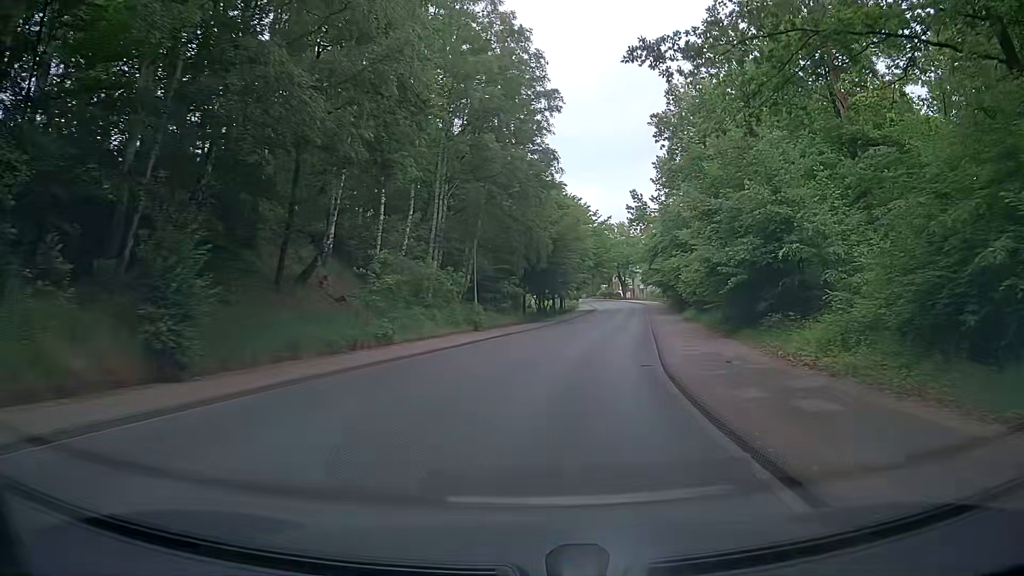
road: unclassified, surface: asphalt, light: Day
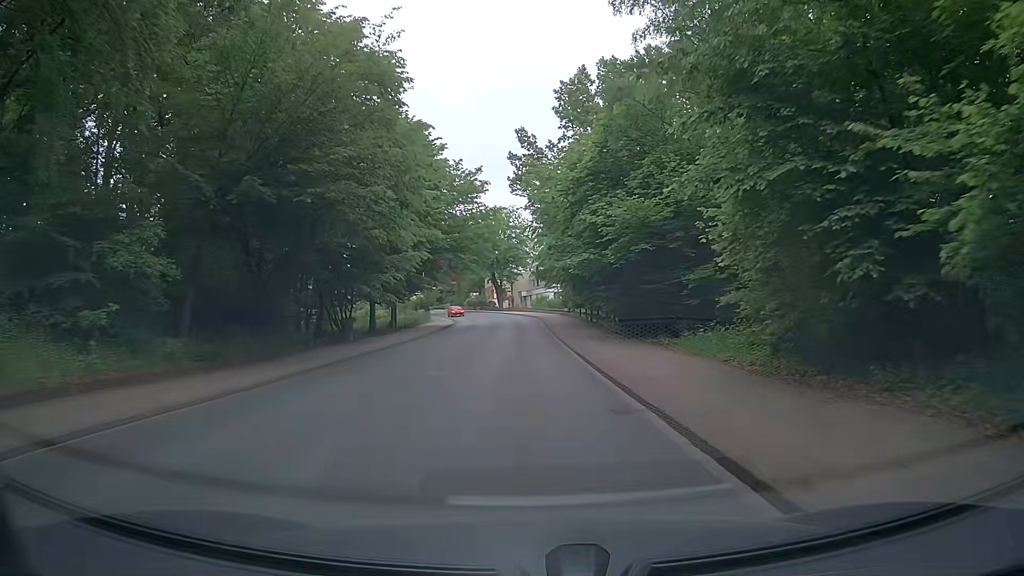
(+4.8, +35.8) m; +12°
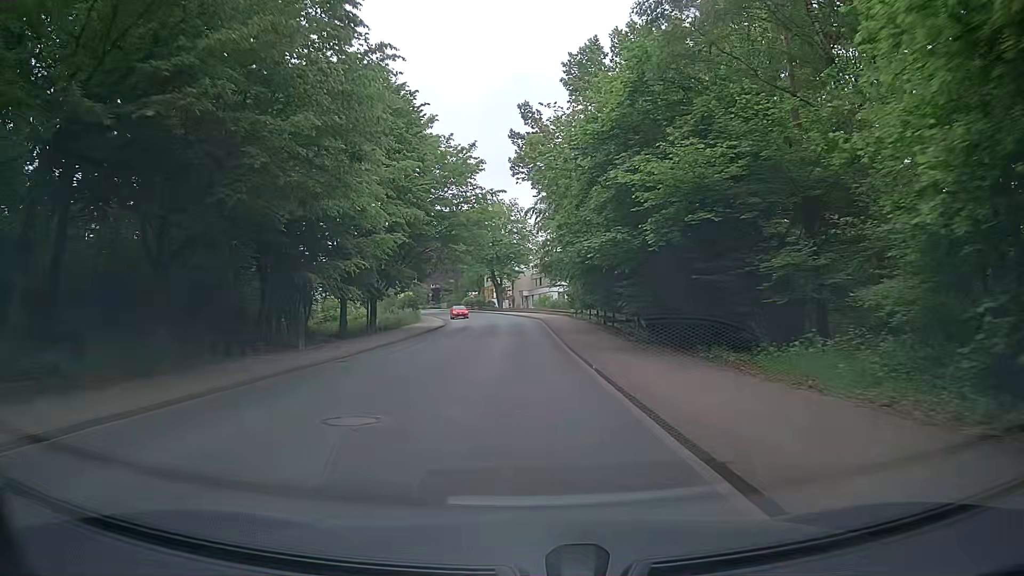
(0.0, +7.1) m; 0°
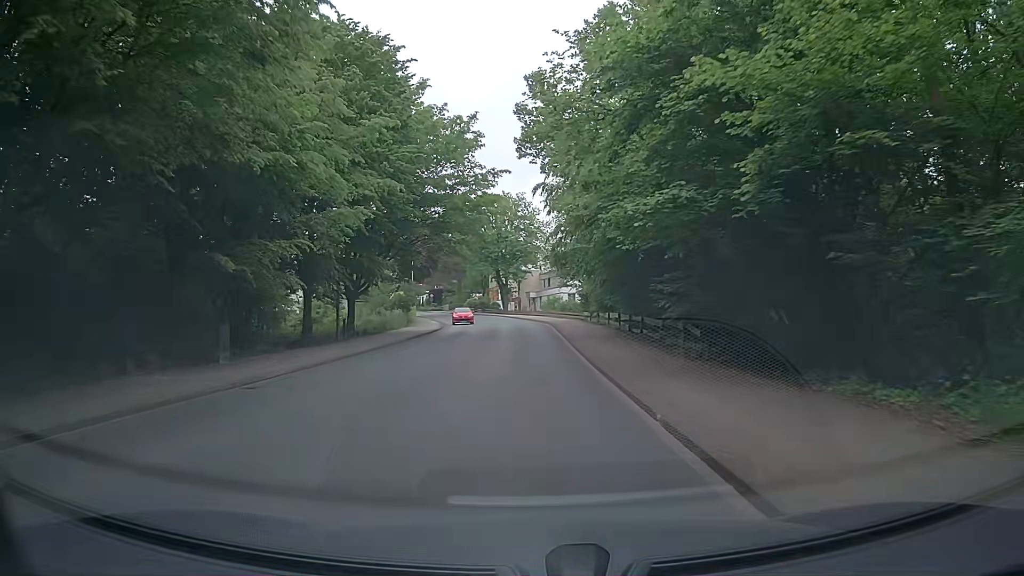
(-0.1, +7.0) m; 0°
